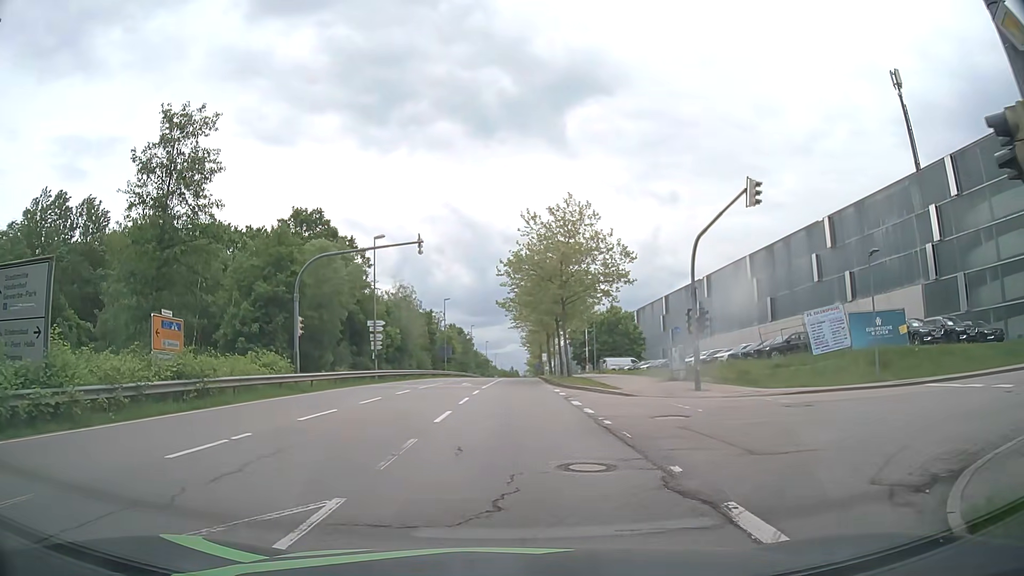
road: secondary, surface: asphalt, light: Day
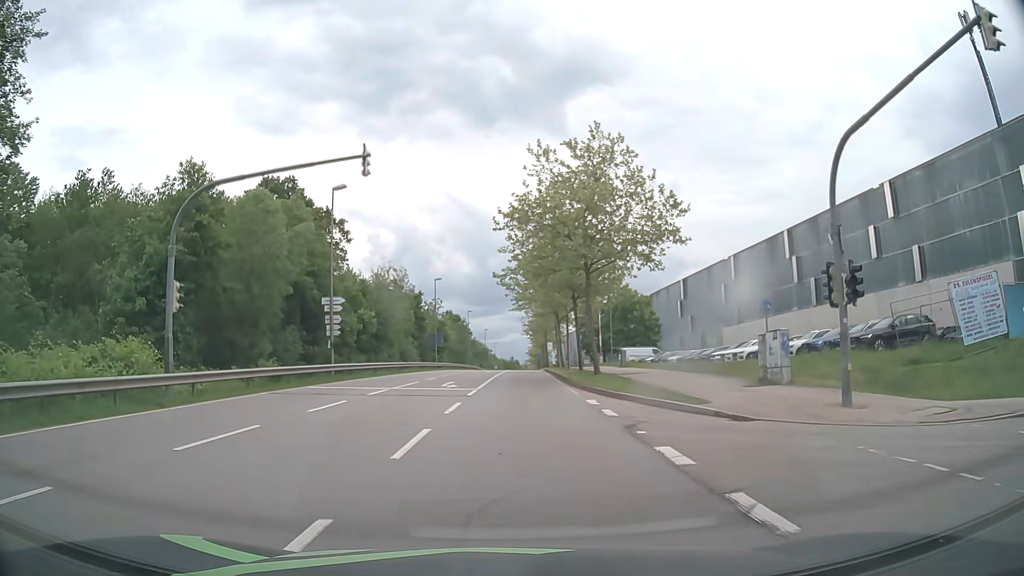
(-0.1, +12.2) m; -1°
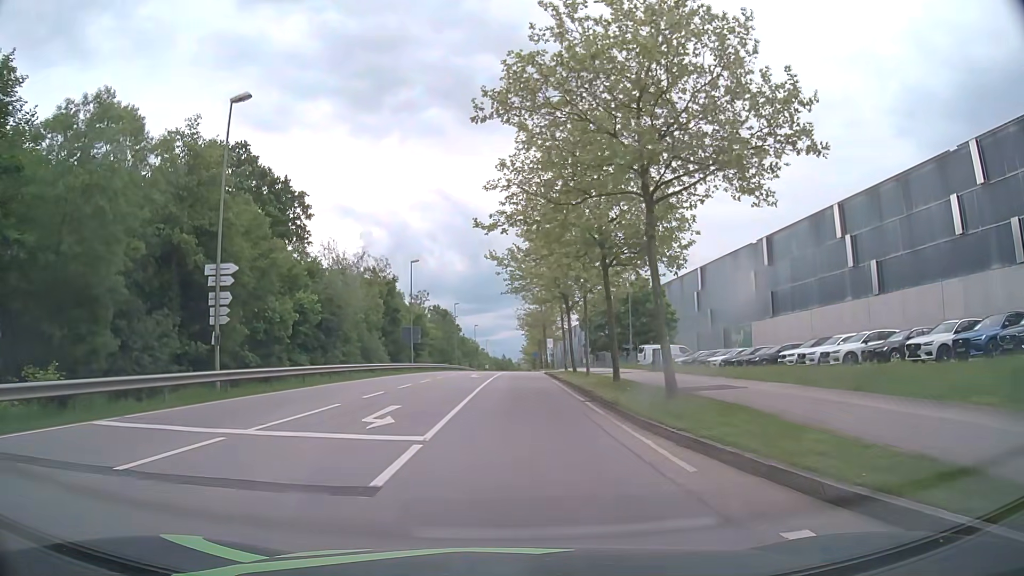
(+0.1, +13.9) m; +1°
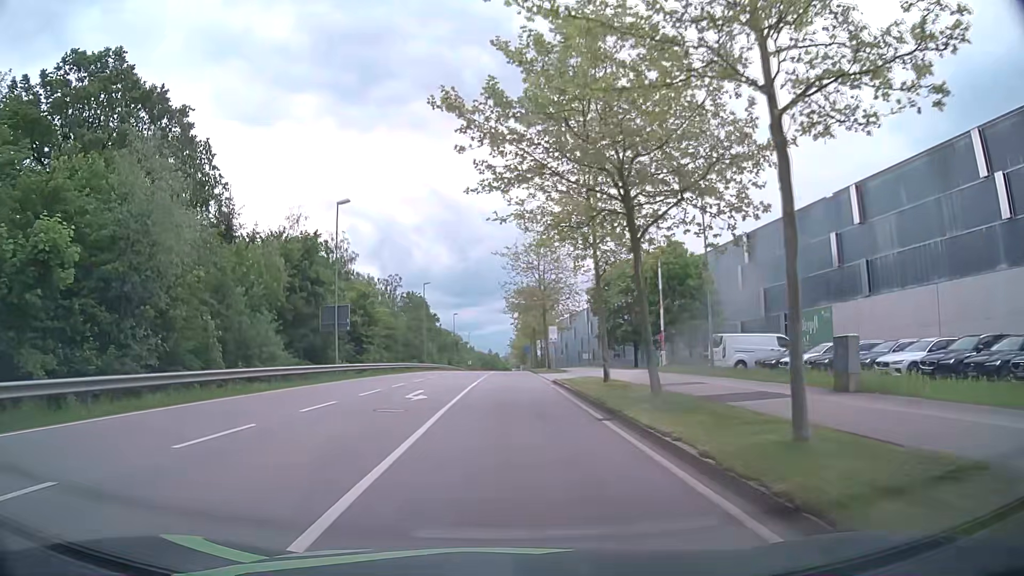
(+0.3, +23.5) m; +1°
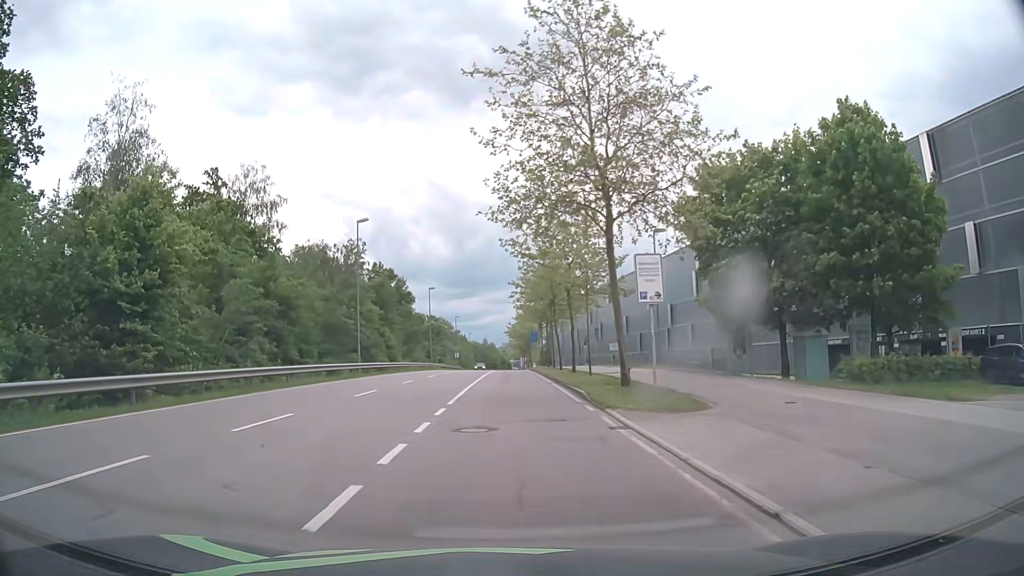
(0.0, +34.3) m; 0°
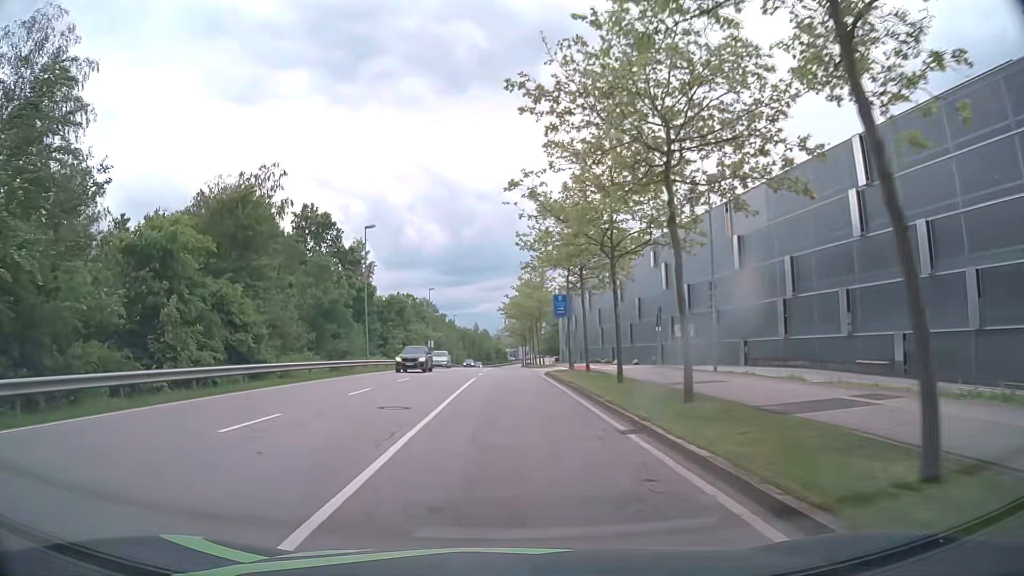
(0.0, +36.8) m; 0°
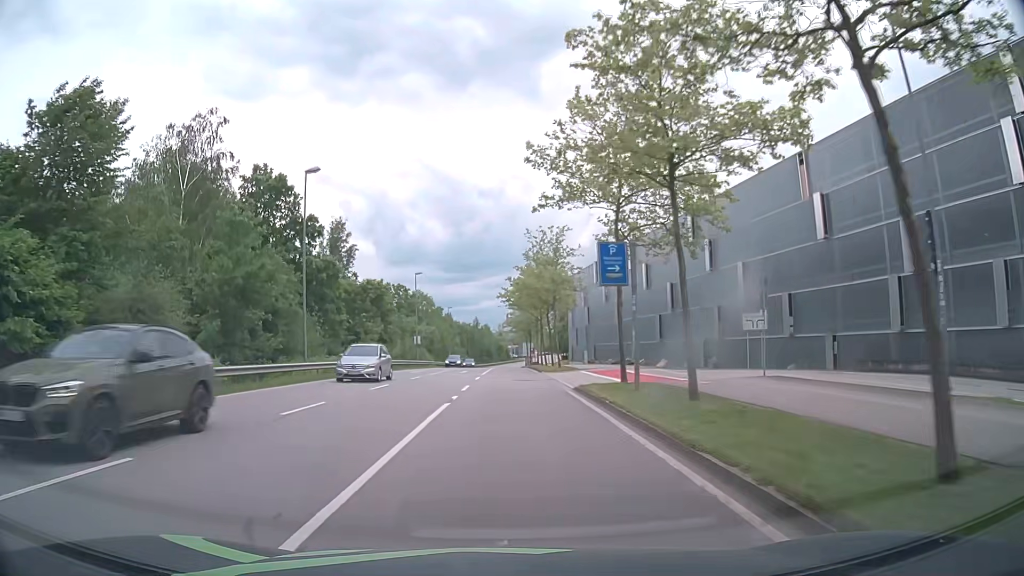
(0.0, +15.1) m; 0°
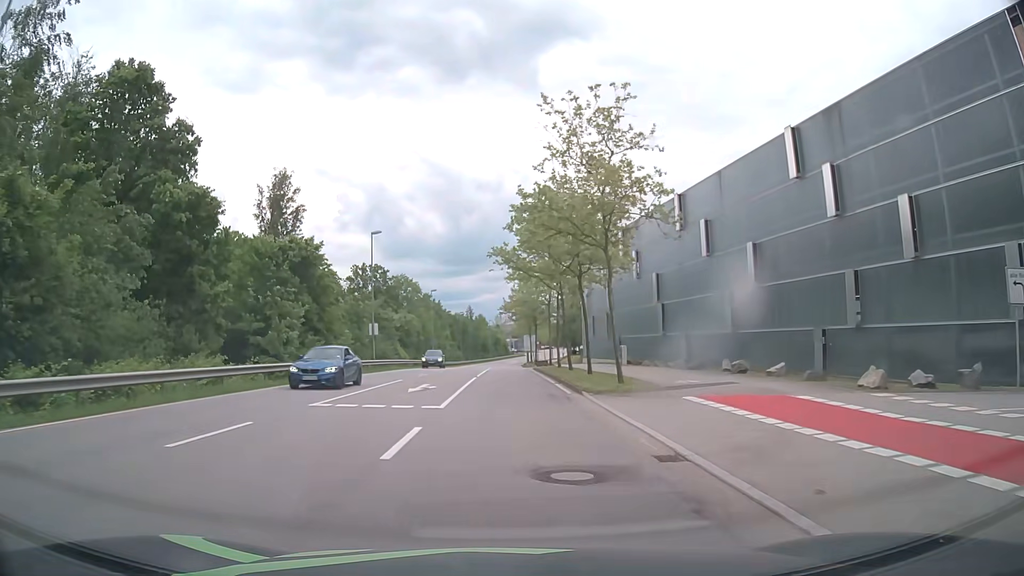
(0.0, +22.9) m; 0°
(0, +10) (0, +20) (0, +30) (0, +40) (0, +50) (0, +60) (0, +70) (0, +80) (0, +90) (0, +100) m
